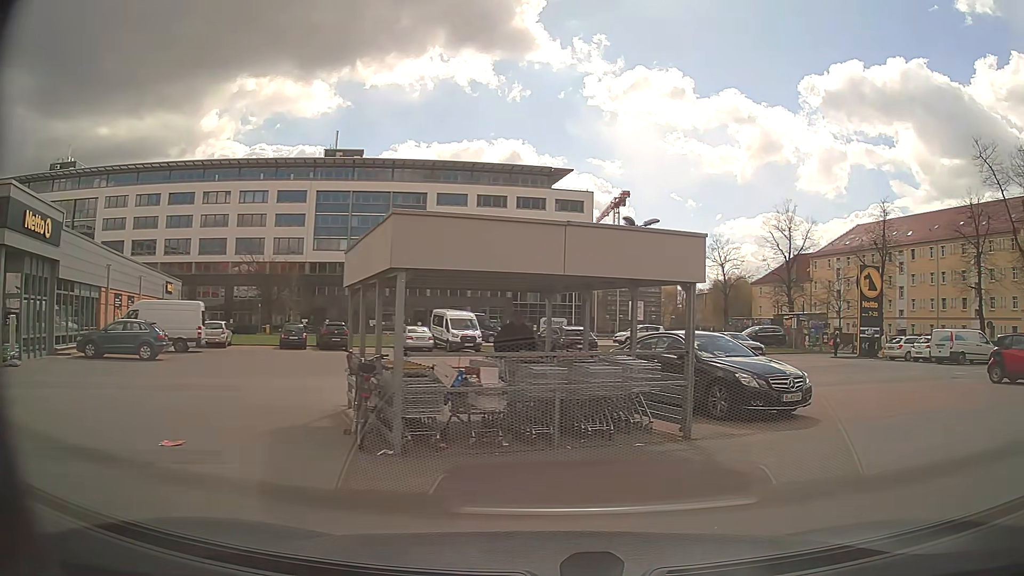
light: Day
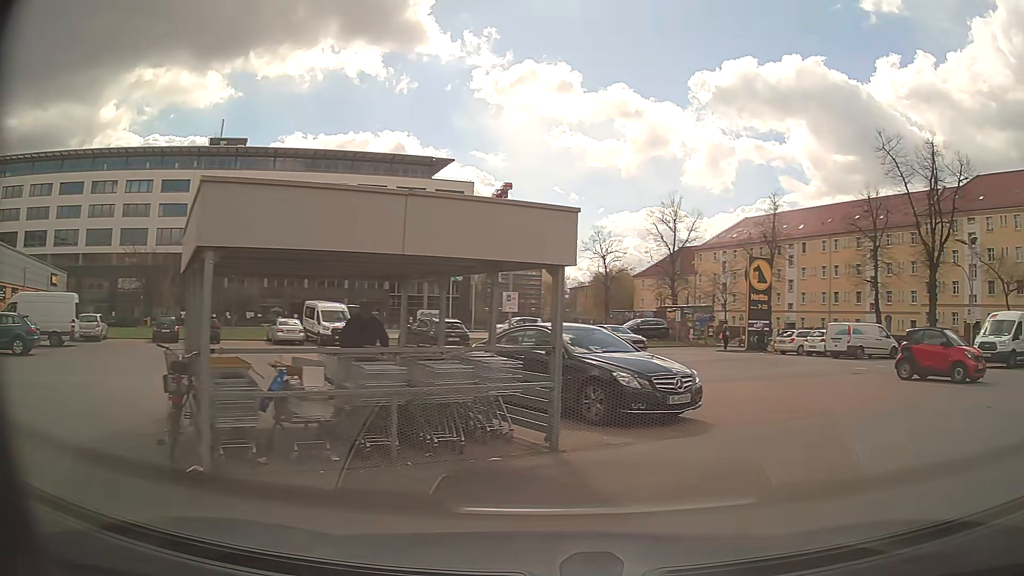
(+0.2, +1.4) m; +9°
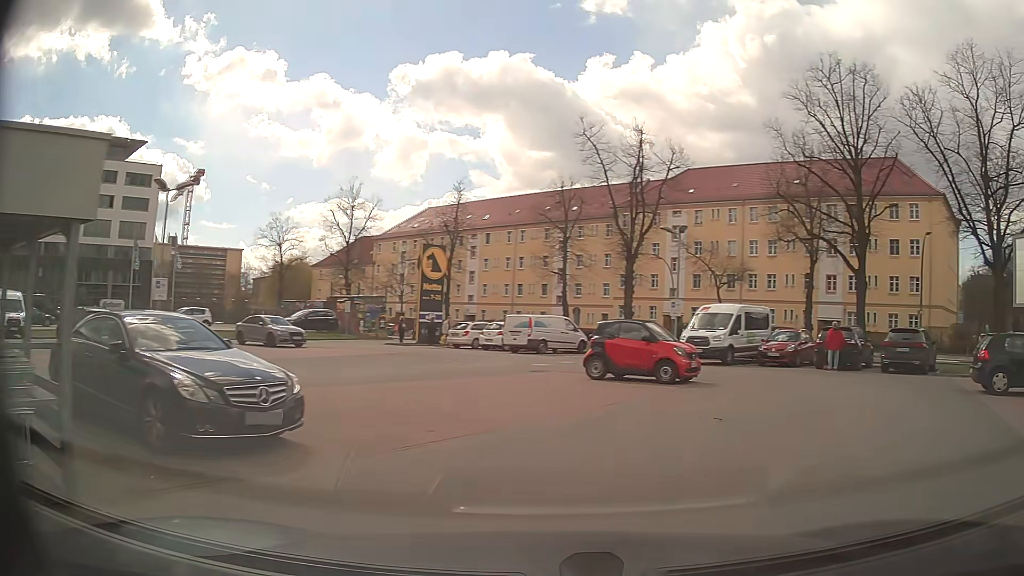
(+0.8, +2.9) m; +31°
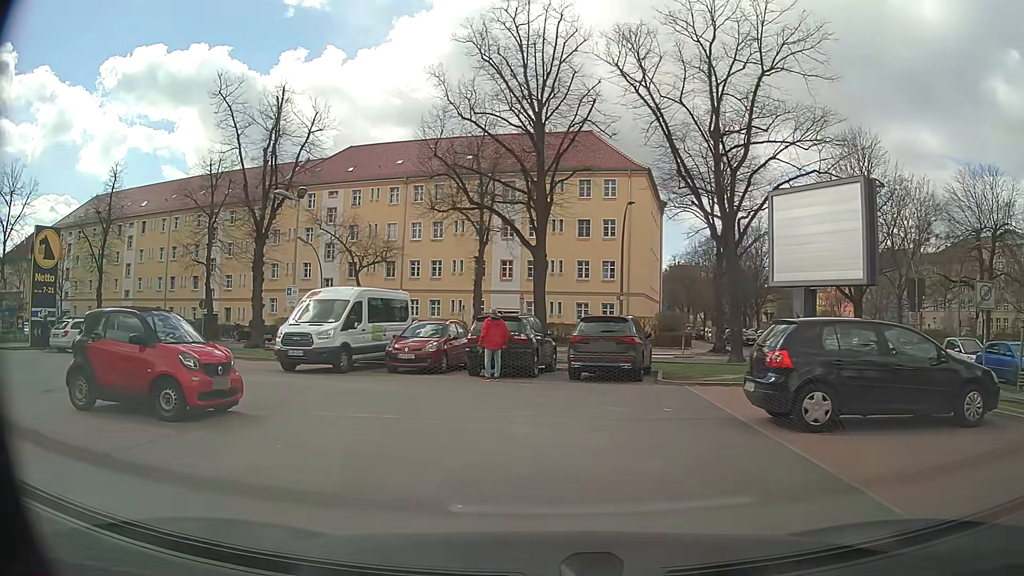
(+2.9, +7.3) m; +28°
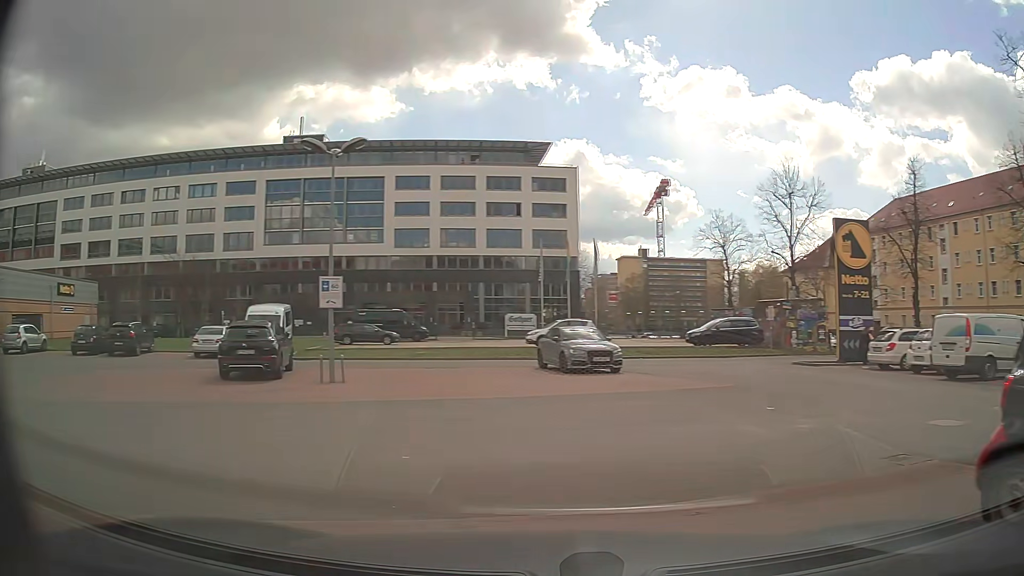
(-3.3, +5.8) m; -72°
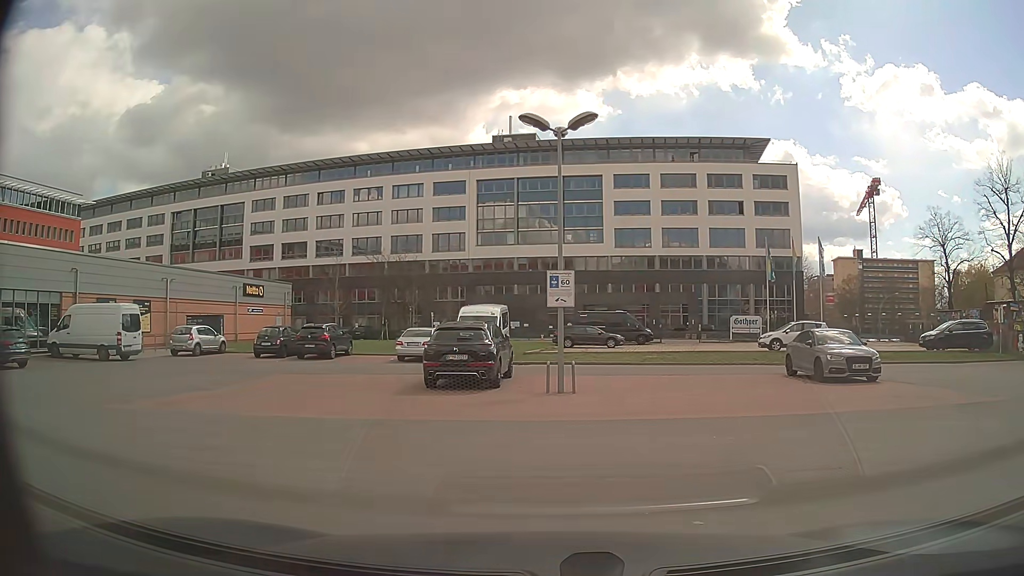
(-0.4, +2.4) m; -16°
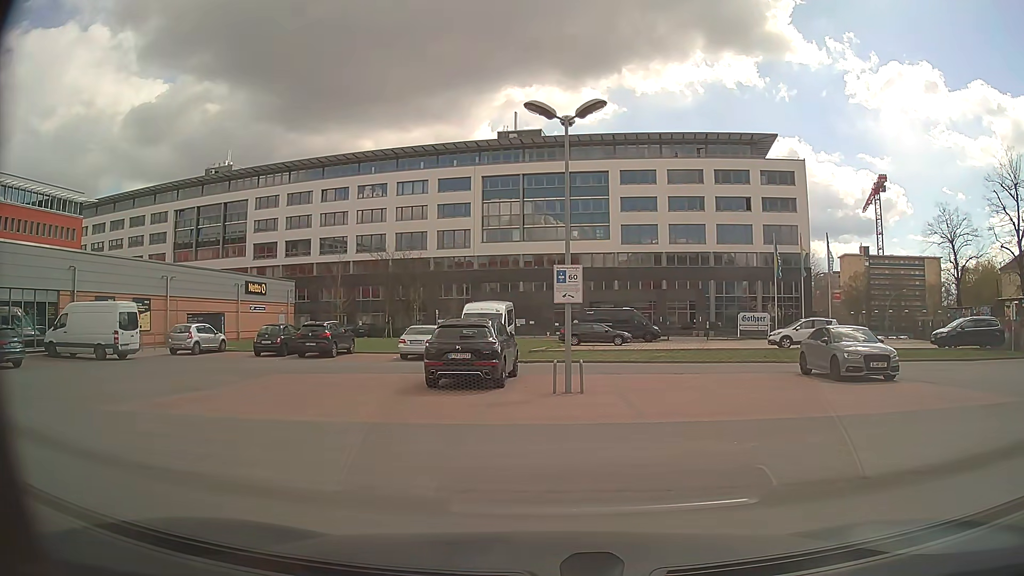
(0.0, +0.6) m; 0°
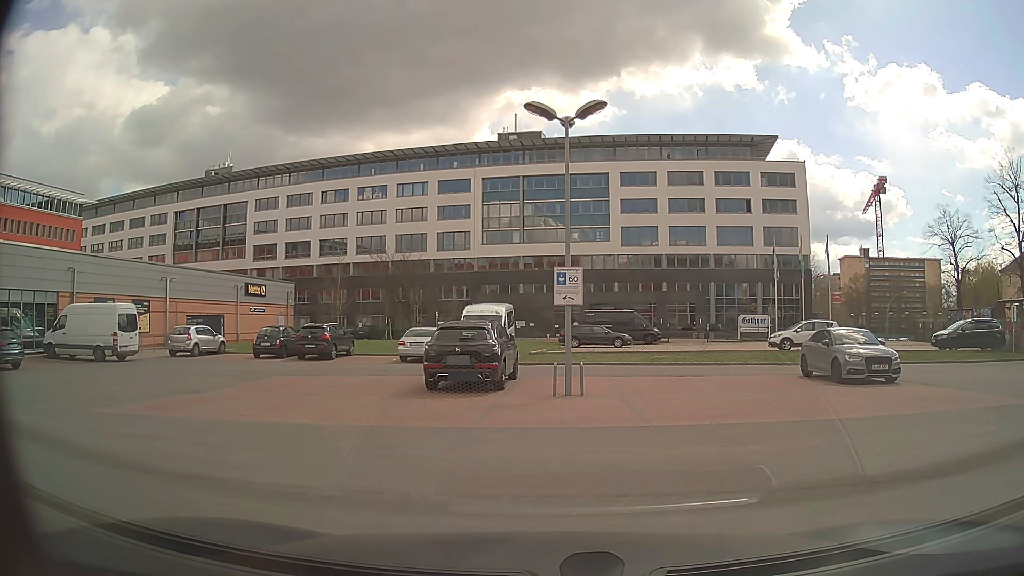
(0.0, +0.2) m; 0°
